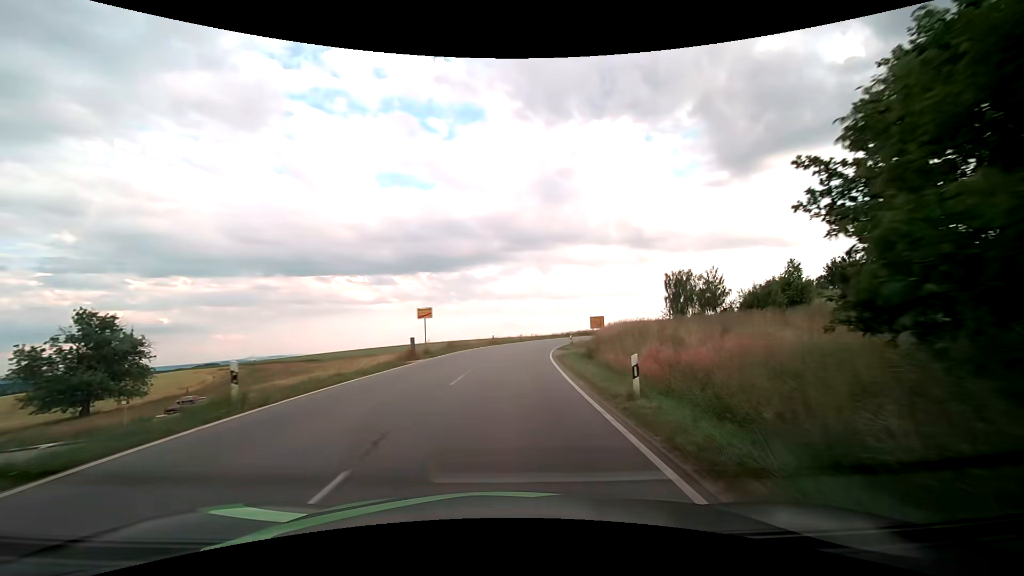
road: tertiary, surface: asphalt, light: Day
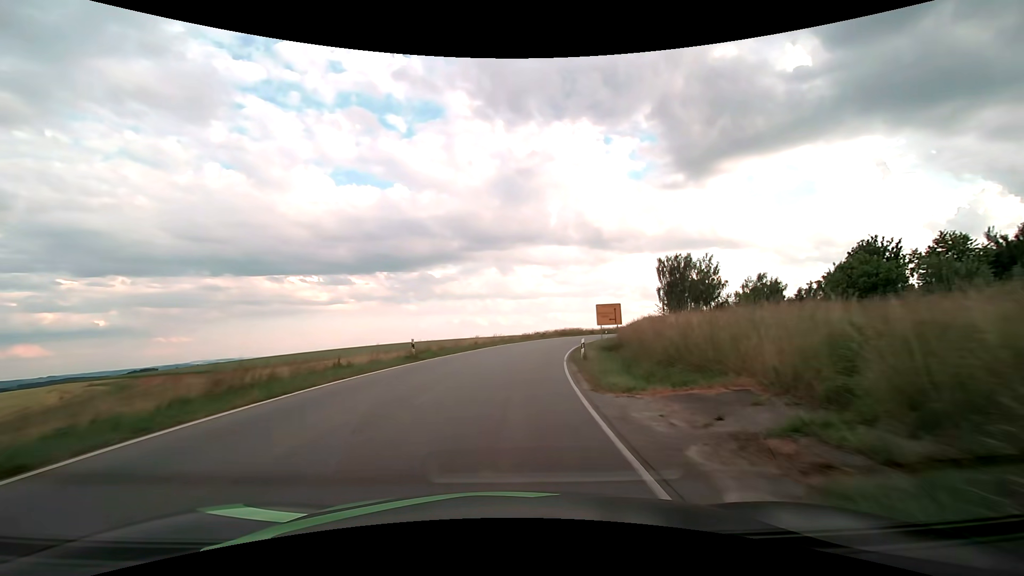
(+0.9, +27.5) m; +5°
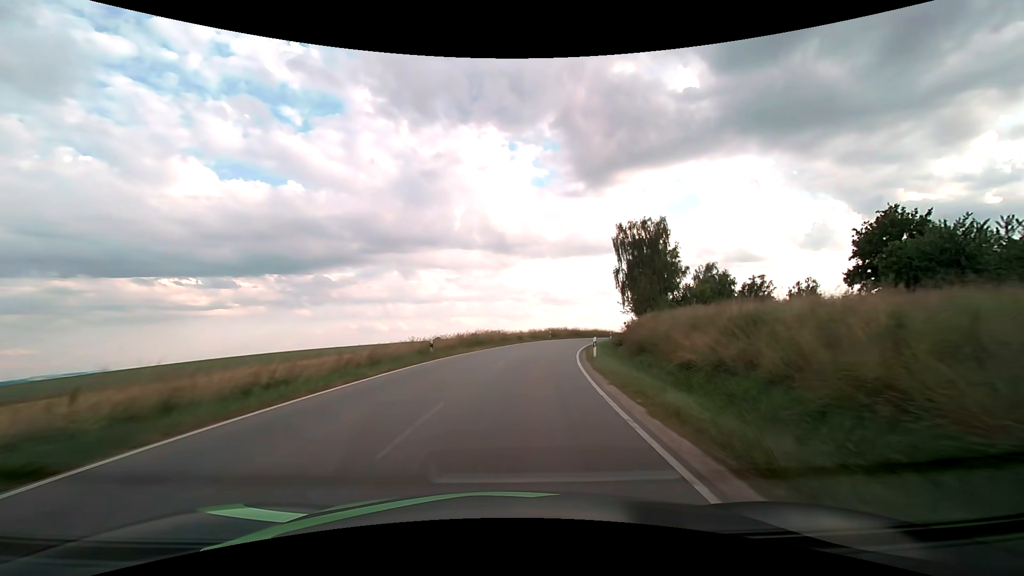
(+3.4, +39.4) m; +11°
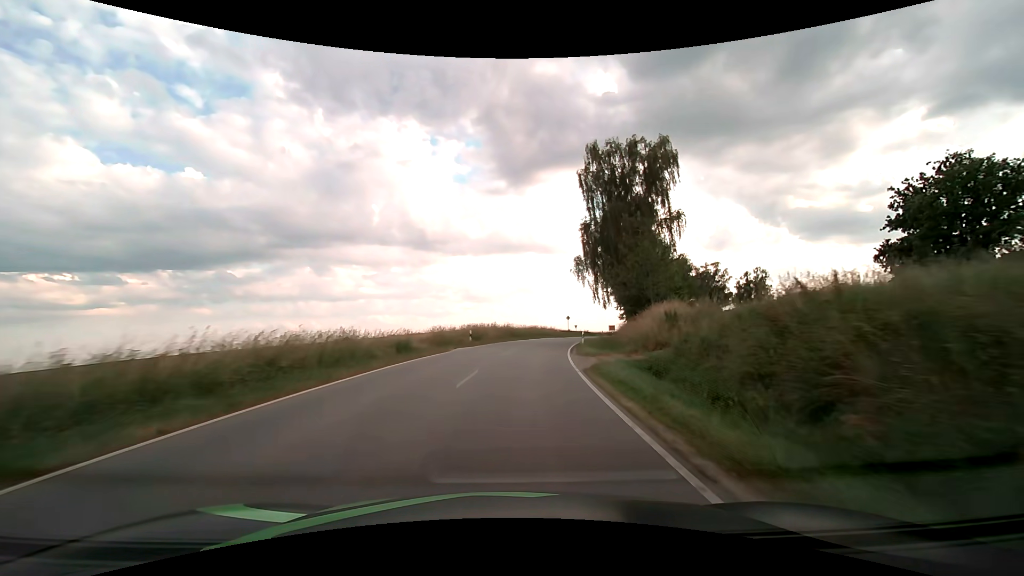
(+2.4, +29.4) m; +9°
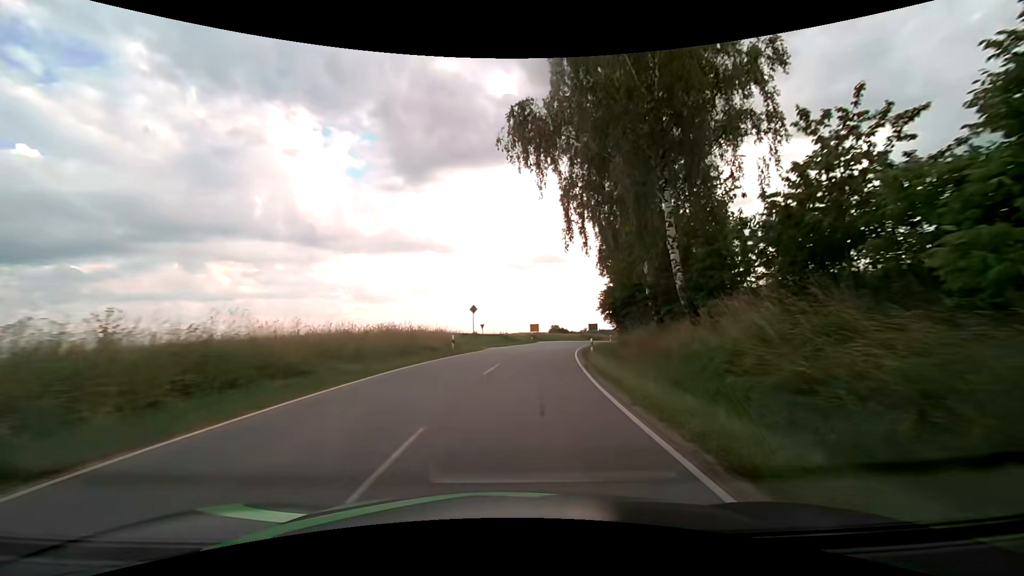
(+4.2, +43.0) m; +12°
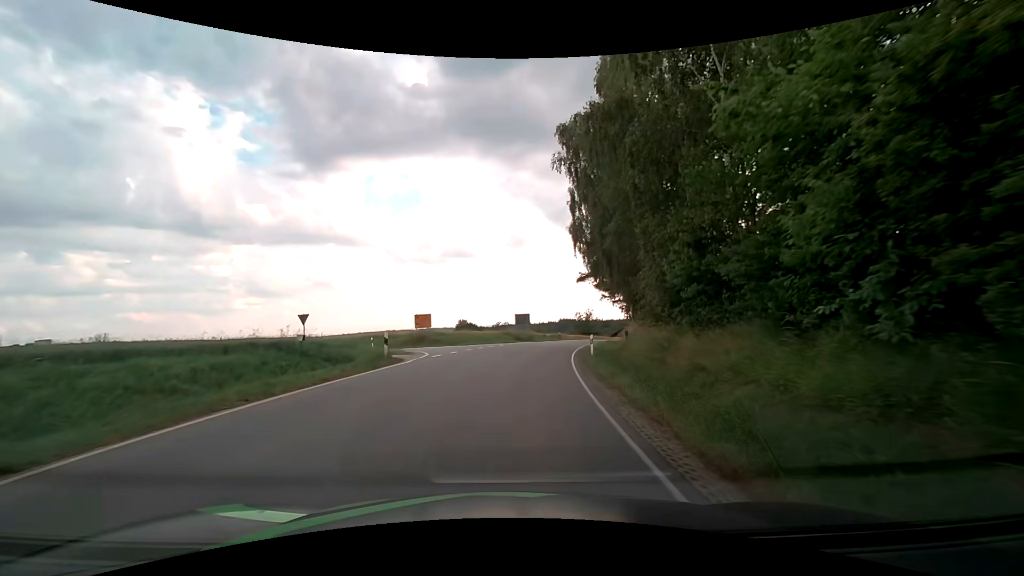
(+3.4, +35.7) m; +10°
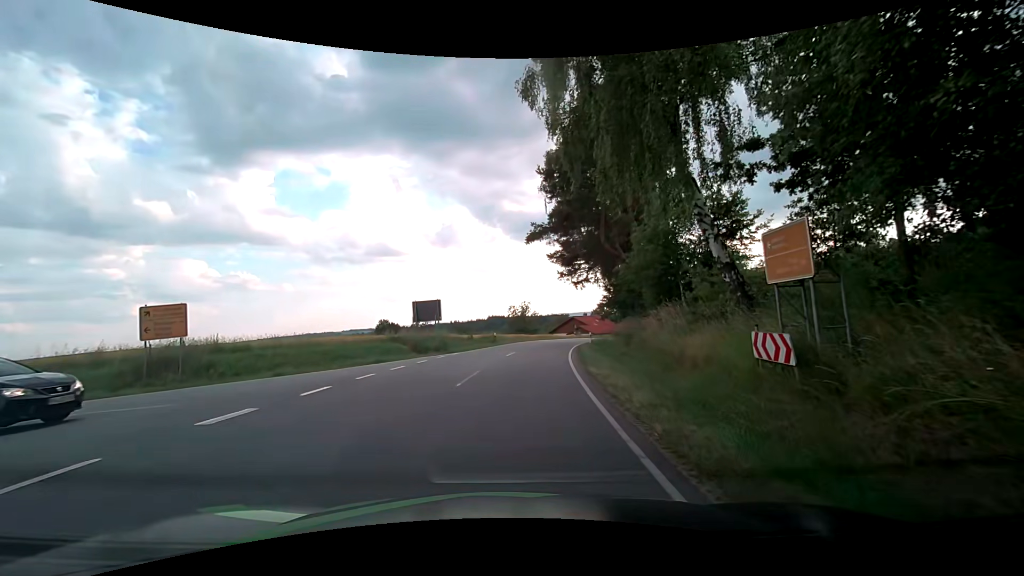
(+1.9, +25.3) m; +8°
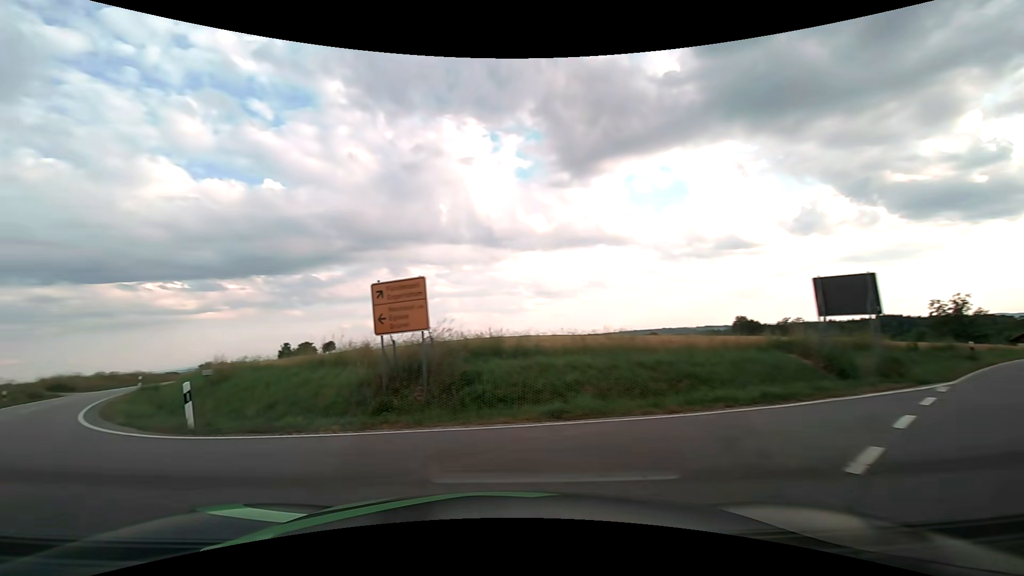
(-2.1, +11.4) m; -37°
(-5, +8) (-13, +15) (-20, +22) (-25, +30) (-30, +39) (-34, +48) (-38, +57) (-42, +66) (-46, +76) (-50, +85) m
